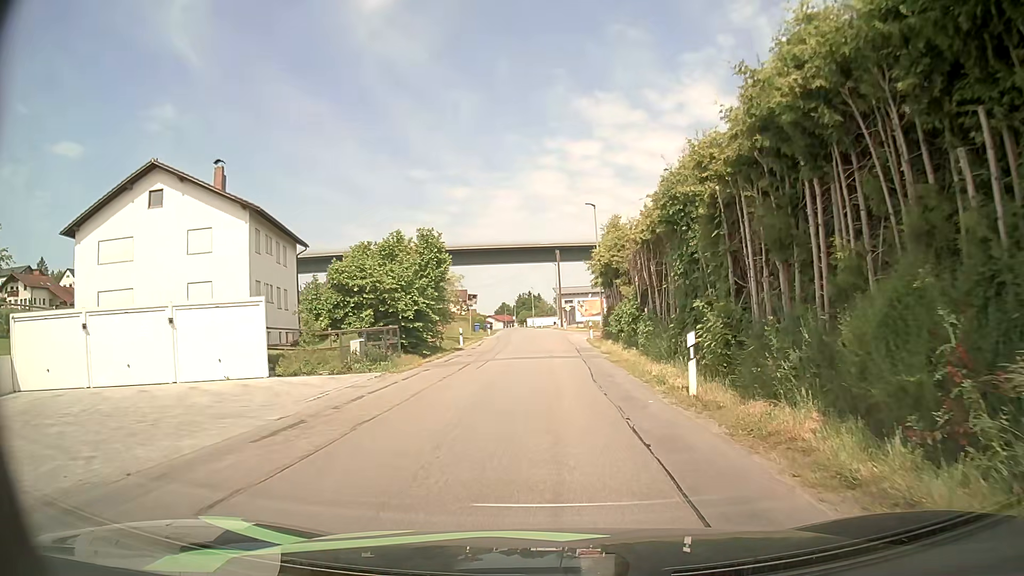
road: unclassified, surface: asphalt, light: Day
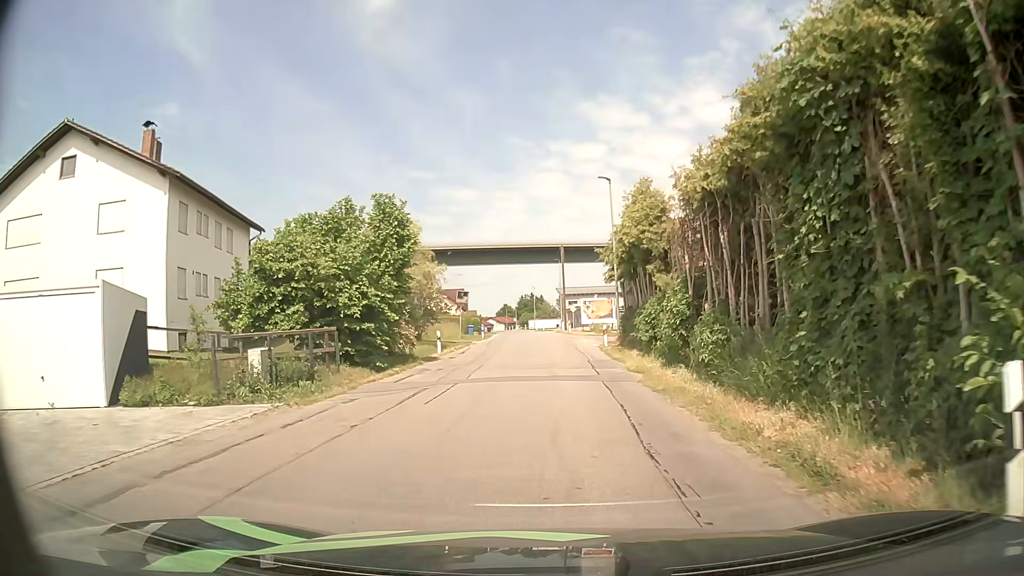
(0.0, +8.4) m; 0°
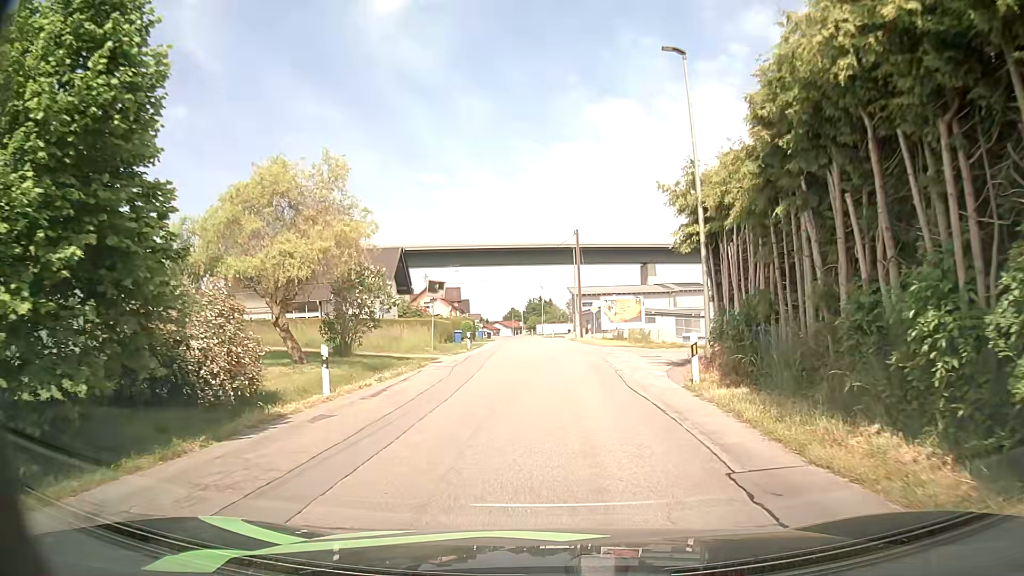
(-0.3, +16.6) m; -1°
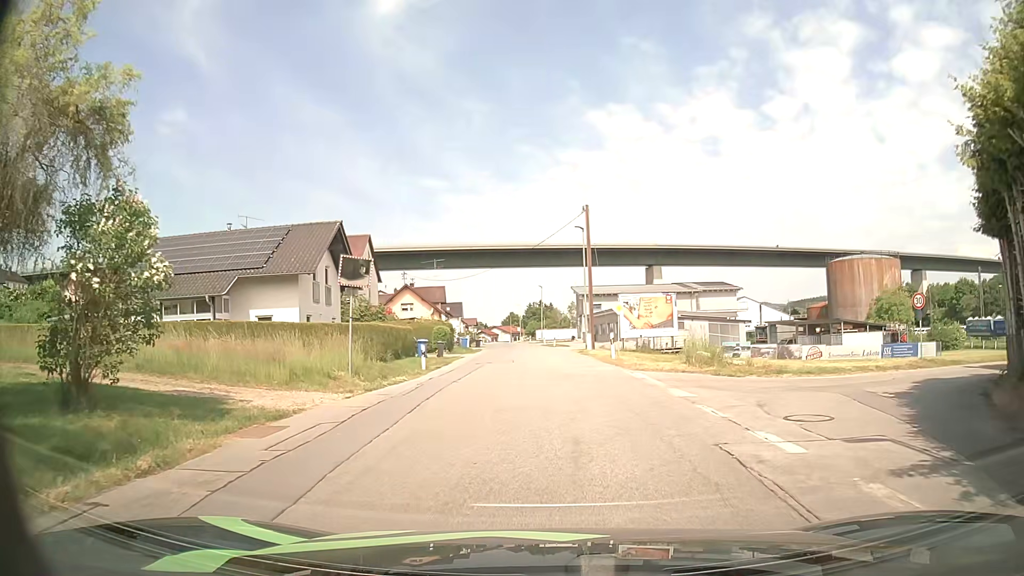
(0.0, +15.3) m; -1°
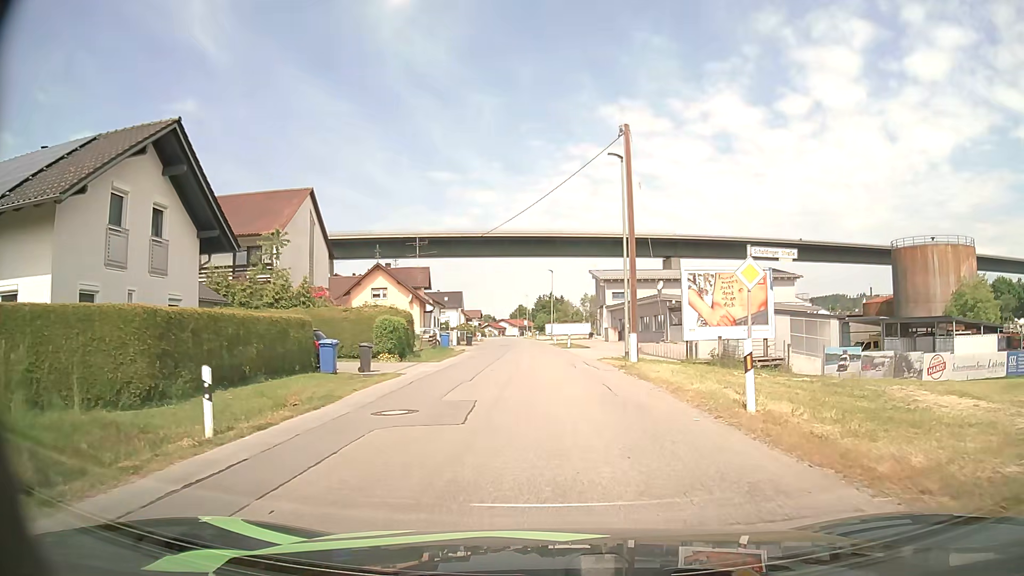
(+0.1, +18.2) m; -1°
